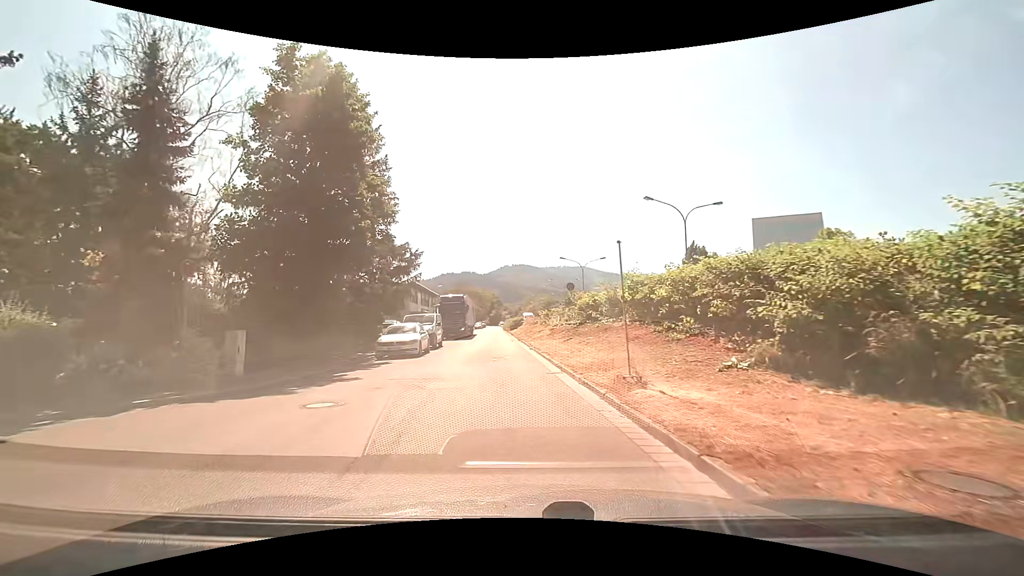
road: unclassified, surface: asphalt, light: Day
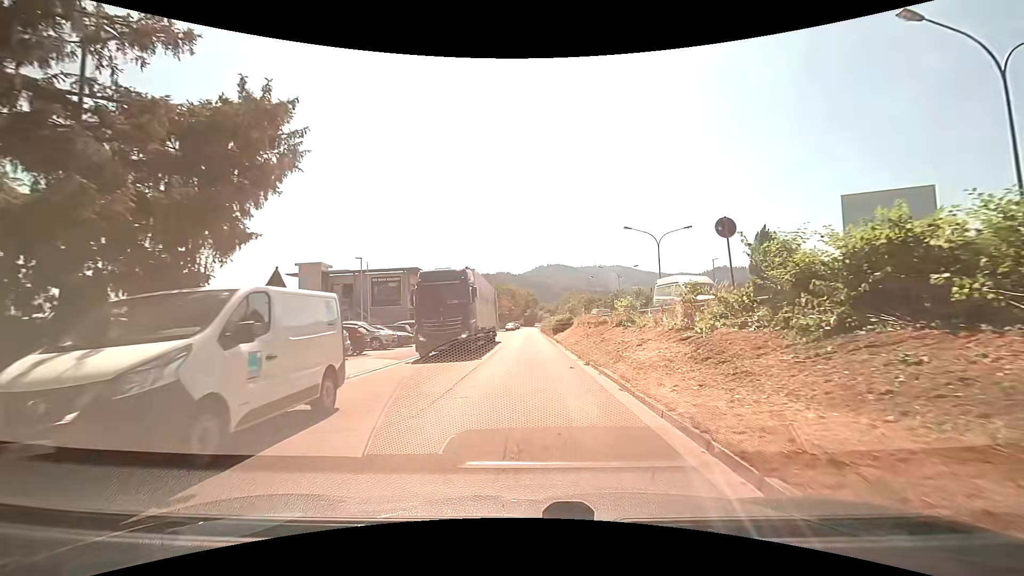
(-0.9, +22.6) m; -3°
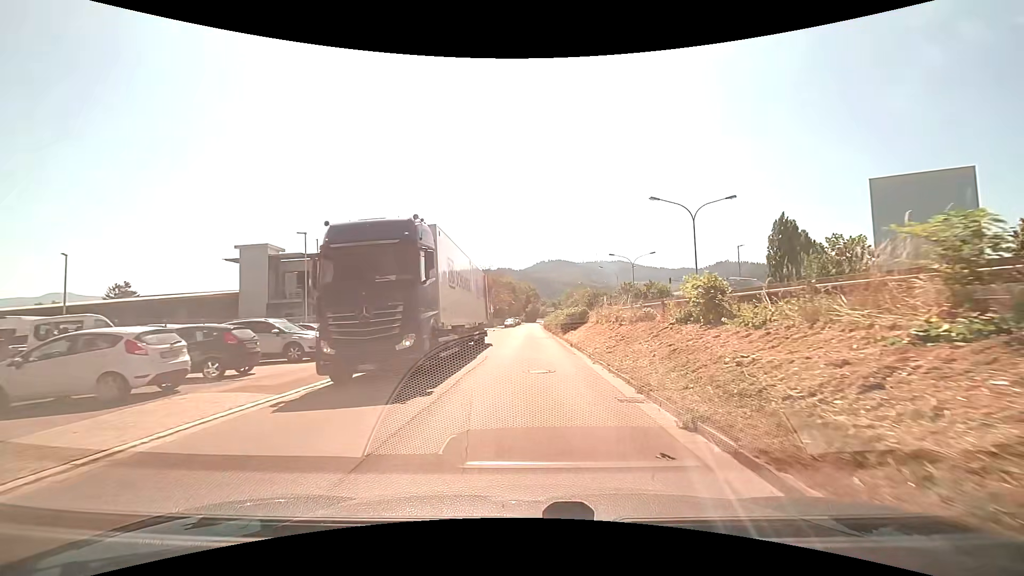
(0.0, +10.2) m; -1°
(0, +10) (0, +20) (0, +30) (0, +40) (+1, +50) (+1, +60) (+1, +70) (+1, +80) (+1, +90) (+1, +100) m
